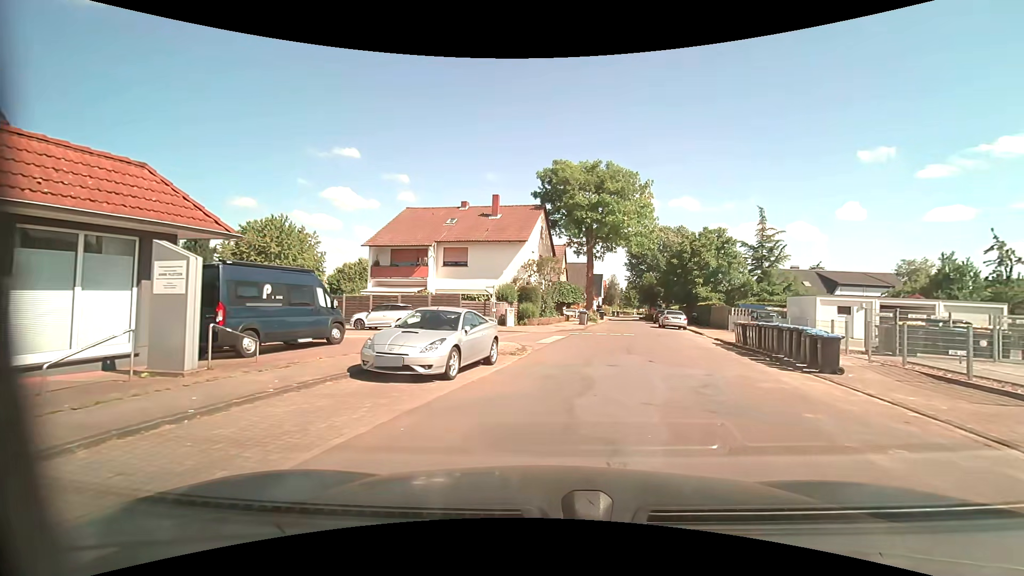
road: unclassified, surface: asphalt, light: Day
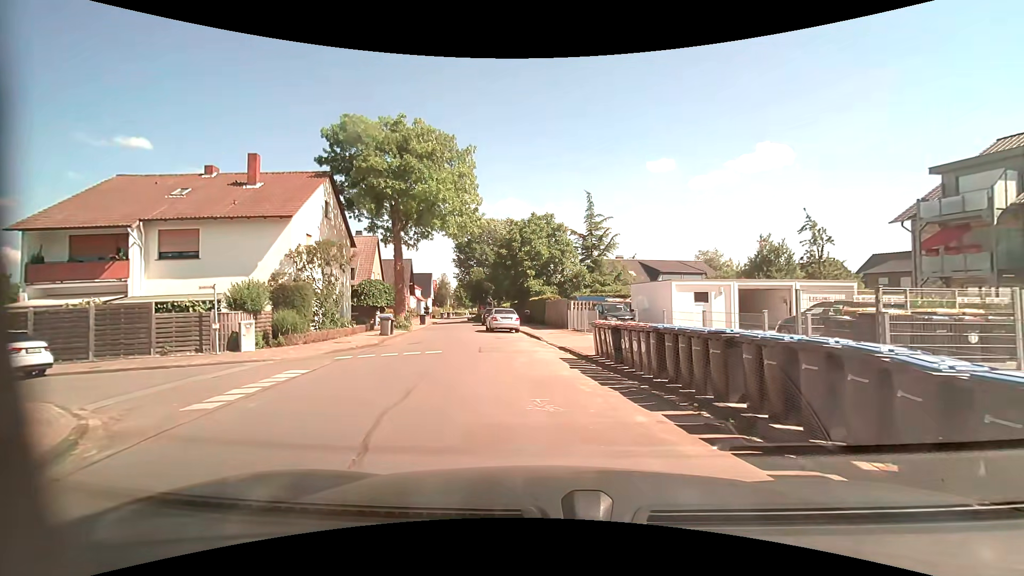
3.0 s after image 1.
(+2.1, +10.2) m; +20°
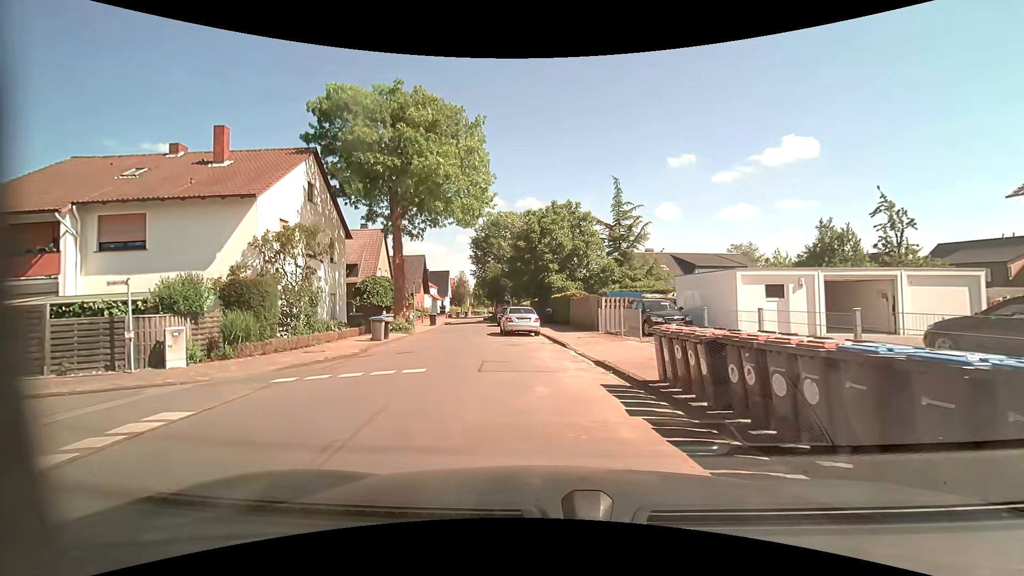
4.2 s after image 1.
(-0.2, +5.0) m; -3°
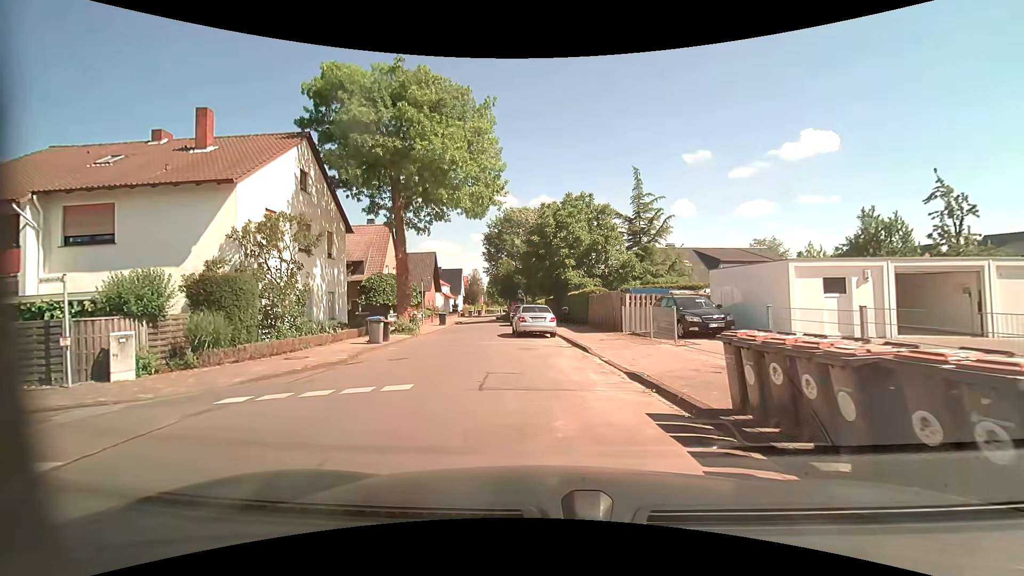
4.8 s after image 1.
(0.0, +2.5) m; -2°
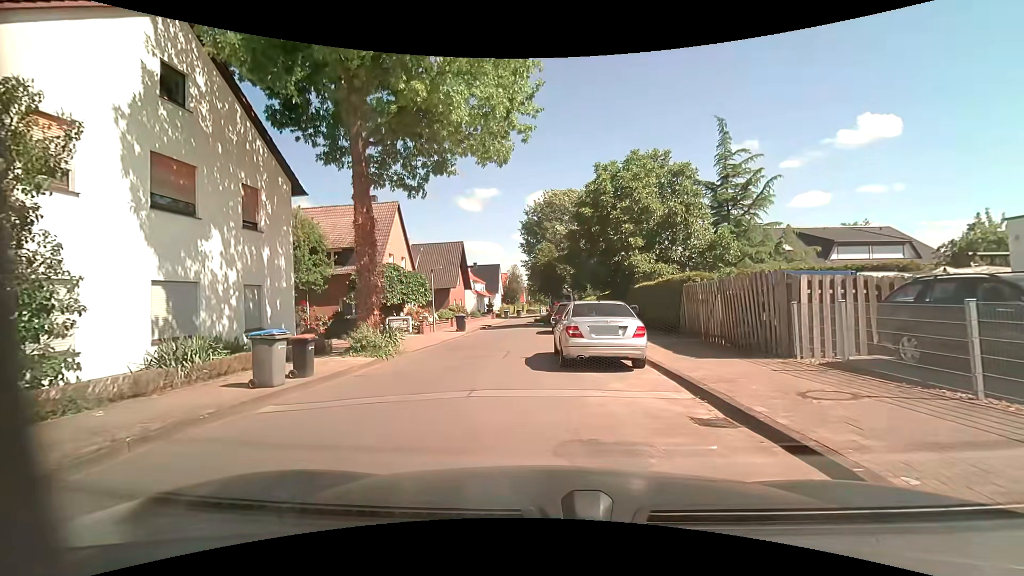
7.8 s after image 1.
(-0.5, +11.1) m; -5°
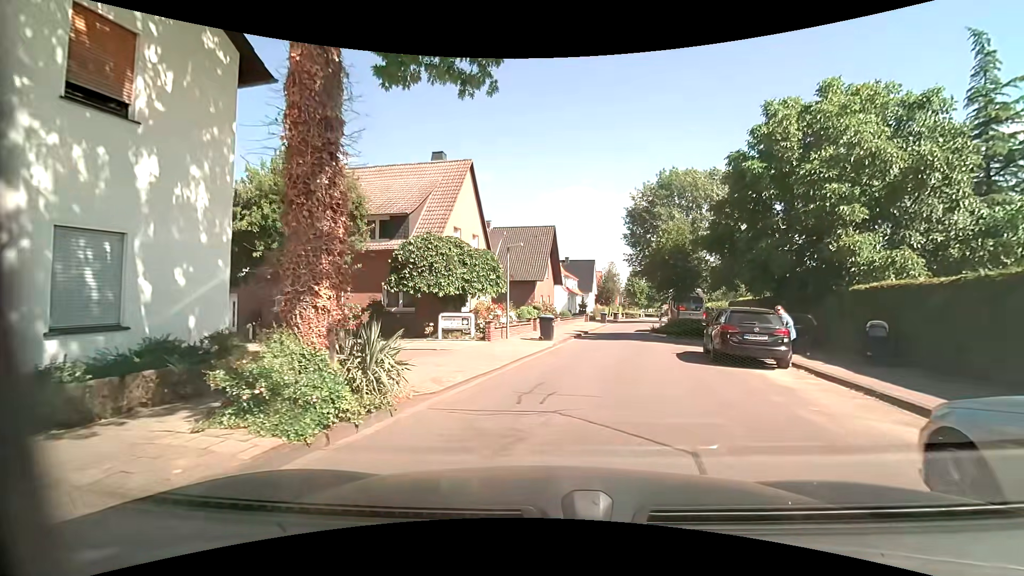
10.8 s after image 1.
(-1.3, +10.0) m; -9°
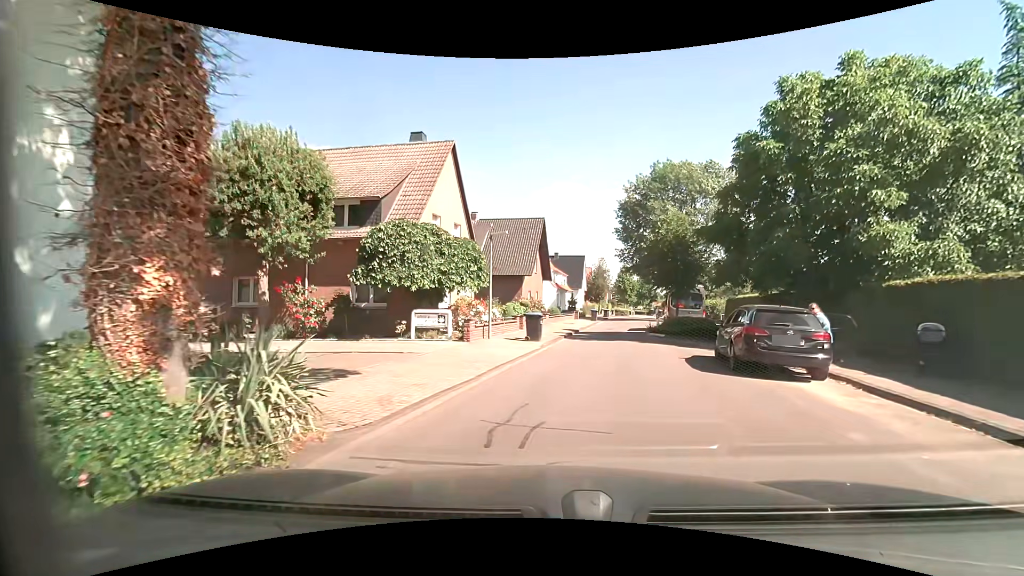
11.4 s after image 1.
(0.0, +2.4) m; 0°
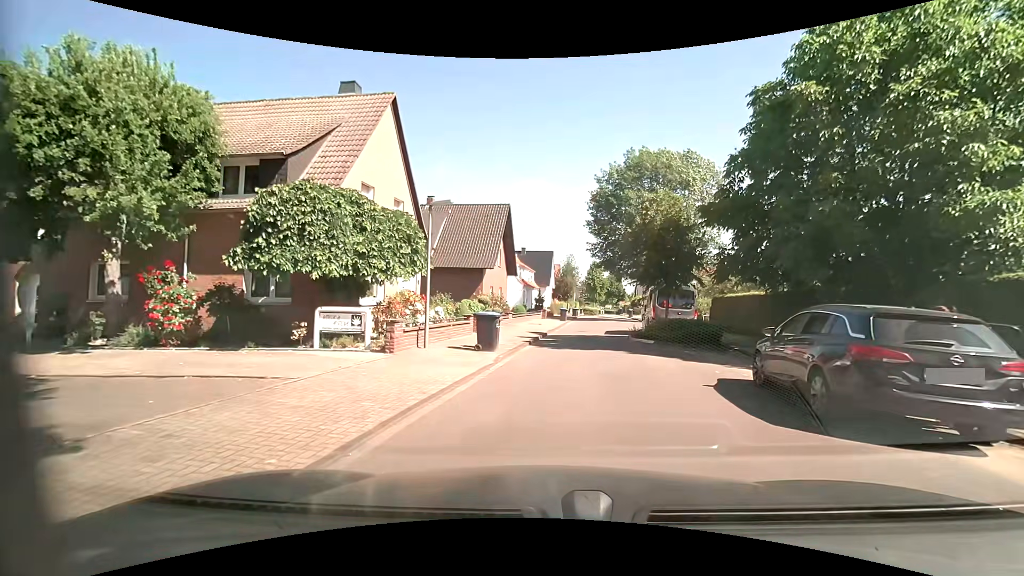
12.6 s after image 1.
(+0.2, +5.0) m; +4°
(+1, +10) (+1, +20) (+3, +30) (+5, +40) (+7, +49) (+9, +59) (+11, +69) (+12, +79) (+13, +89) (+11, +99) m
